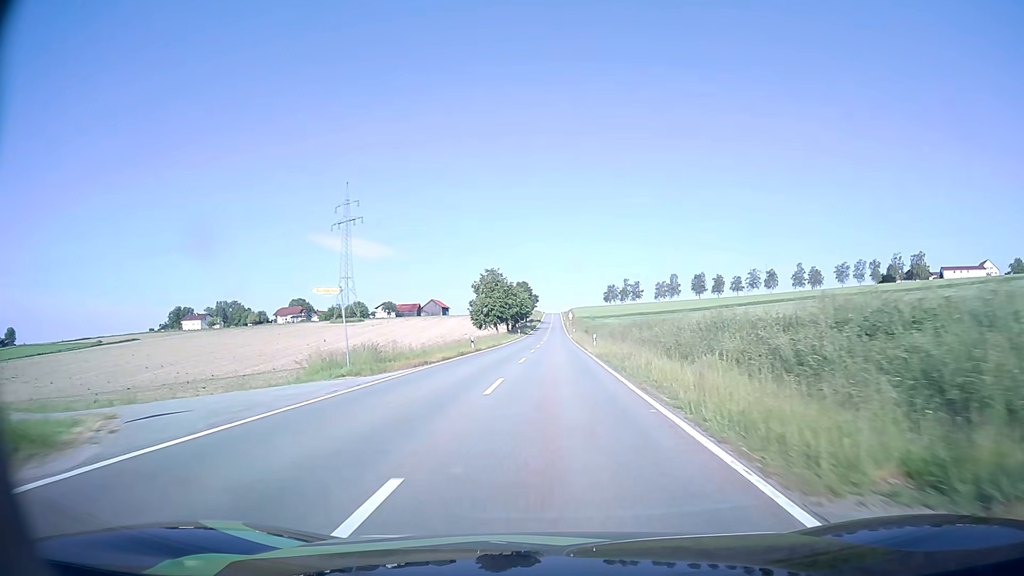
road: tertiary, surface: asphalt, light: Day
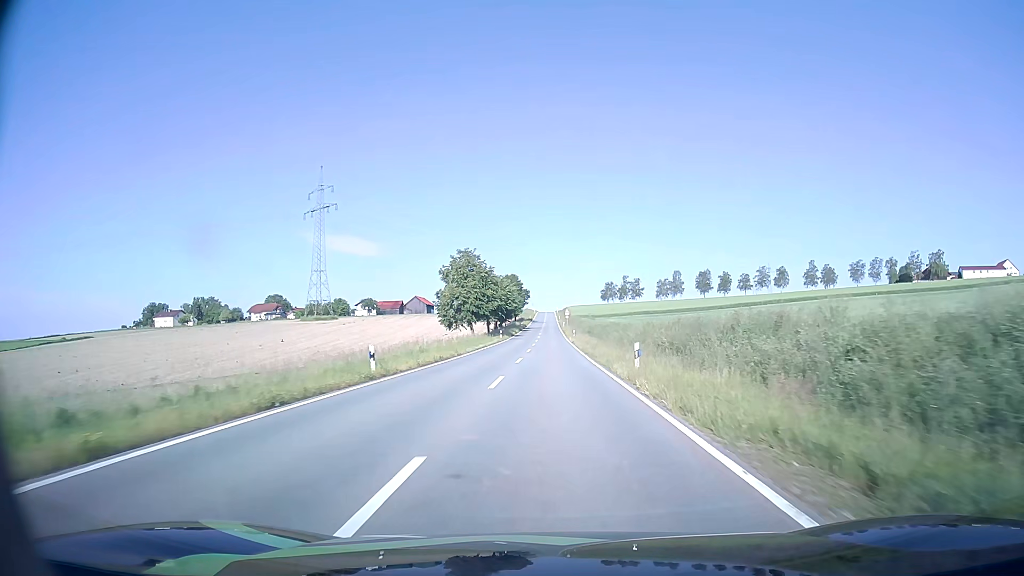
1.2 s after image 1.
(+0.1, +23.5) m; 0°
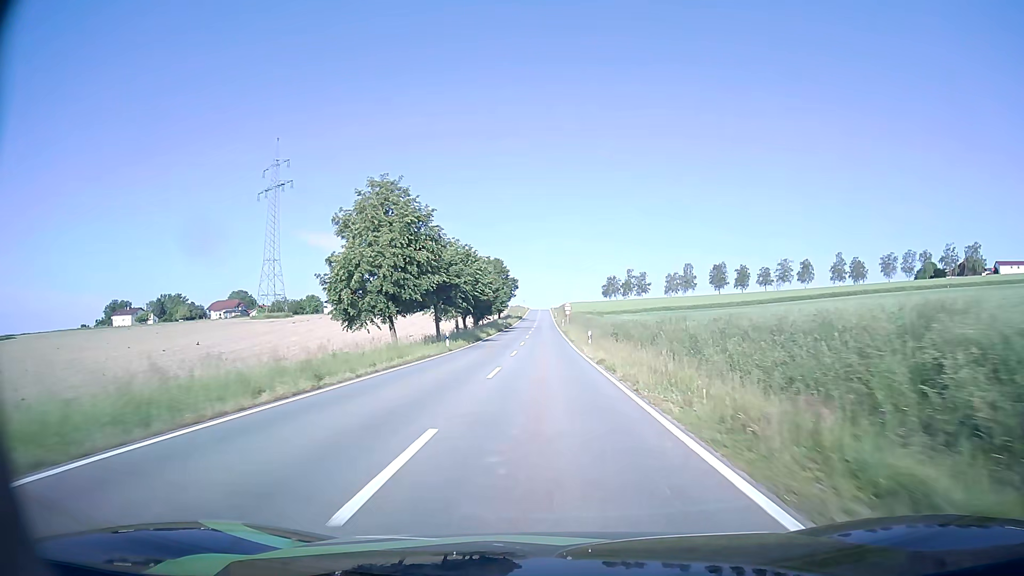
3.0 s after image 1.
(+0.2, +35.3) m; 0°
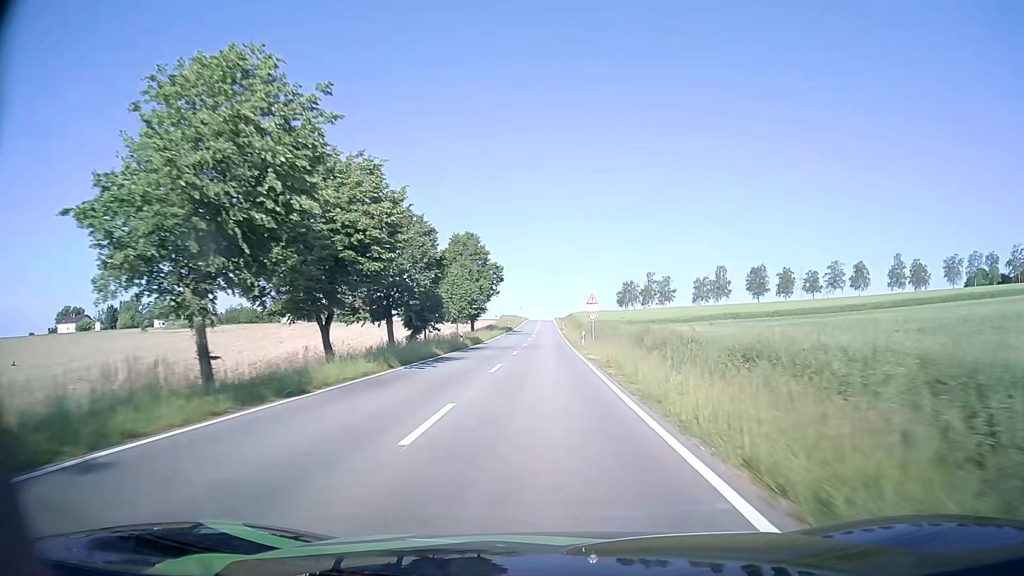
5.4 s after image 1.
(-0.1, +46.7) m; 0°
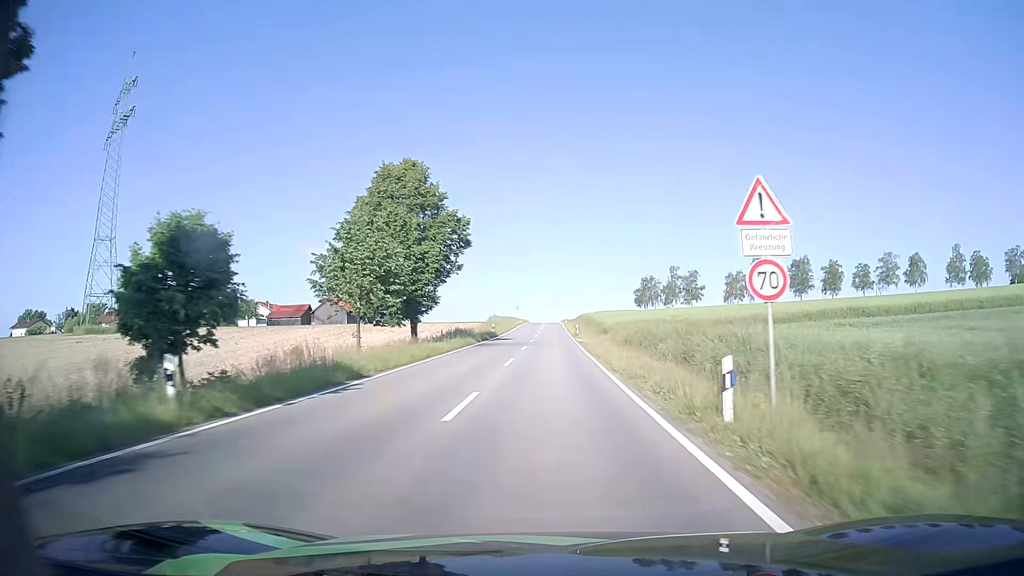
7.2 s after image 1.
(-0.3, +34.7) m; 0°
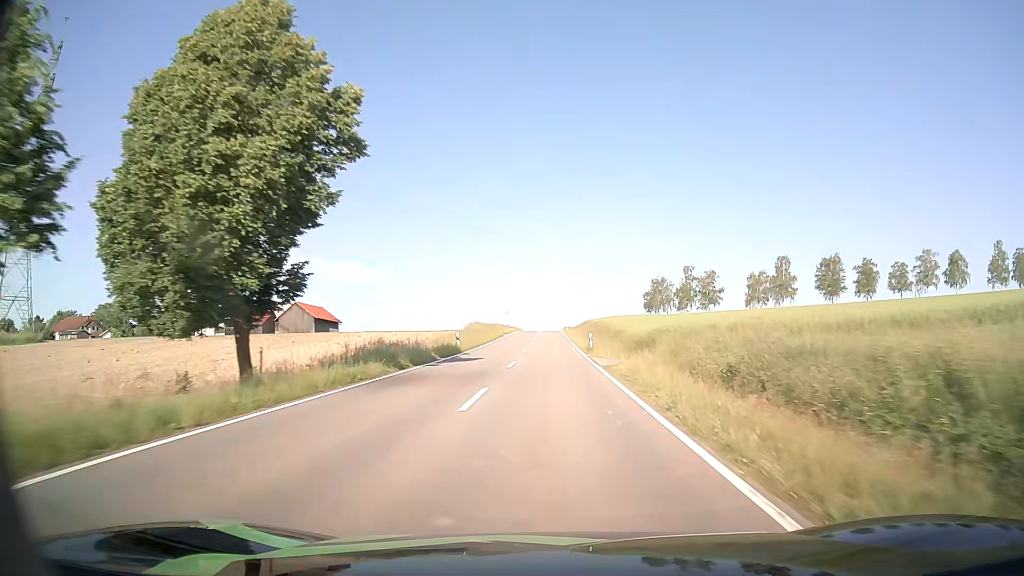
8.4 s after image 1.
(0.0, +23.2) m; 0°
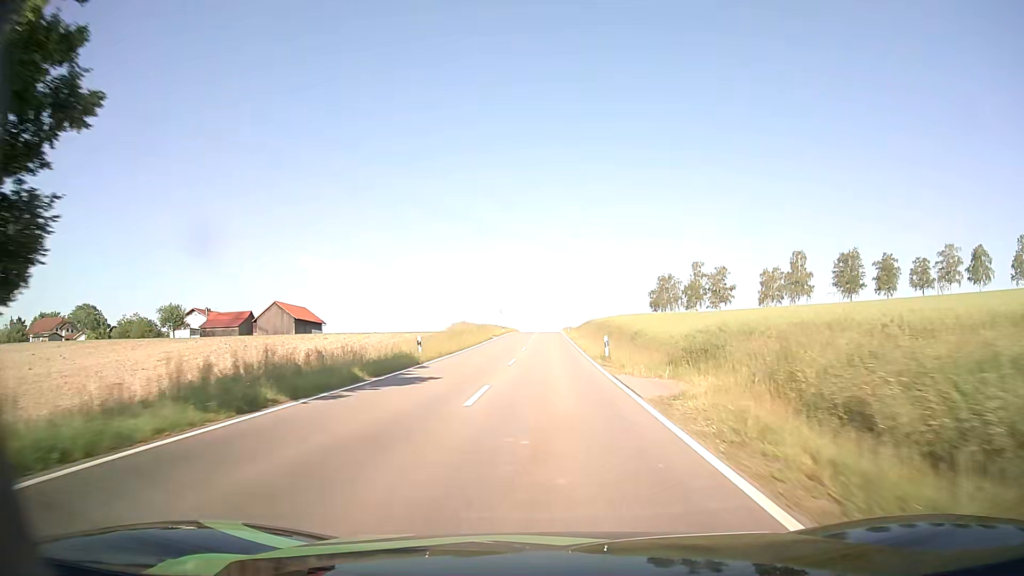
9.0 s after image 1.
(0.0, +11.7) m; 0°
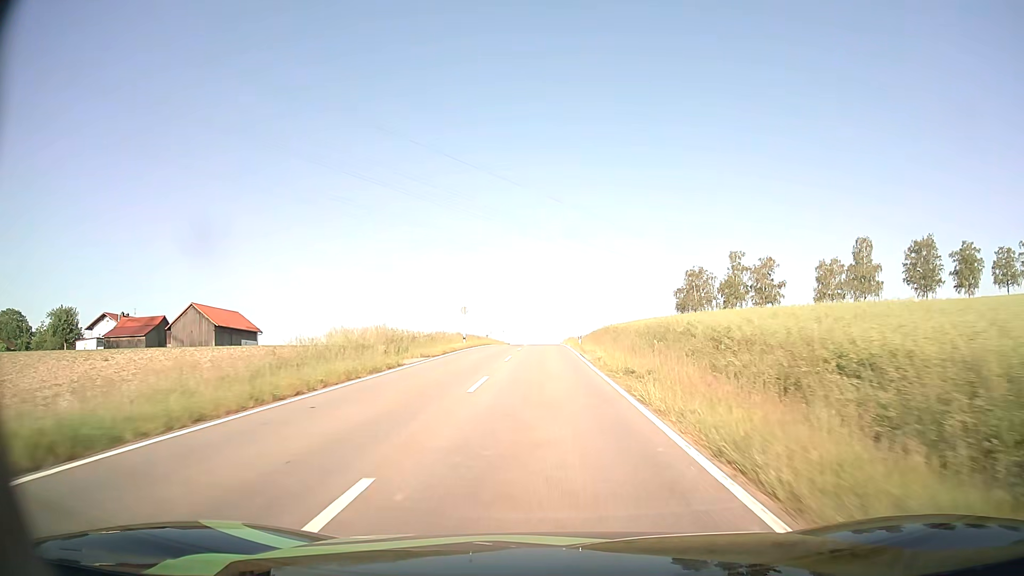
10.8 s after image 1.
(0.0, +35.2) m; 0°
(0, +10) (0, +20) (0, +30) (0, +40) (0, +50) (-1, +60) (-1, +70) (-1, +80) (-1, +90) (-1, +100) m
